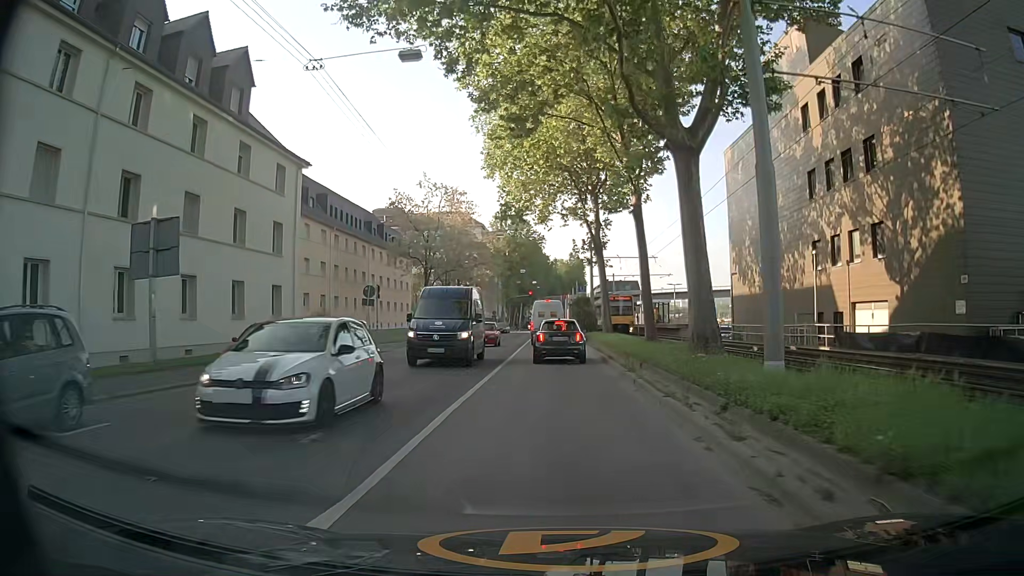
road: secondary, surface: asphalt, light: Day
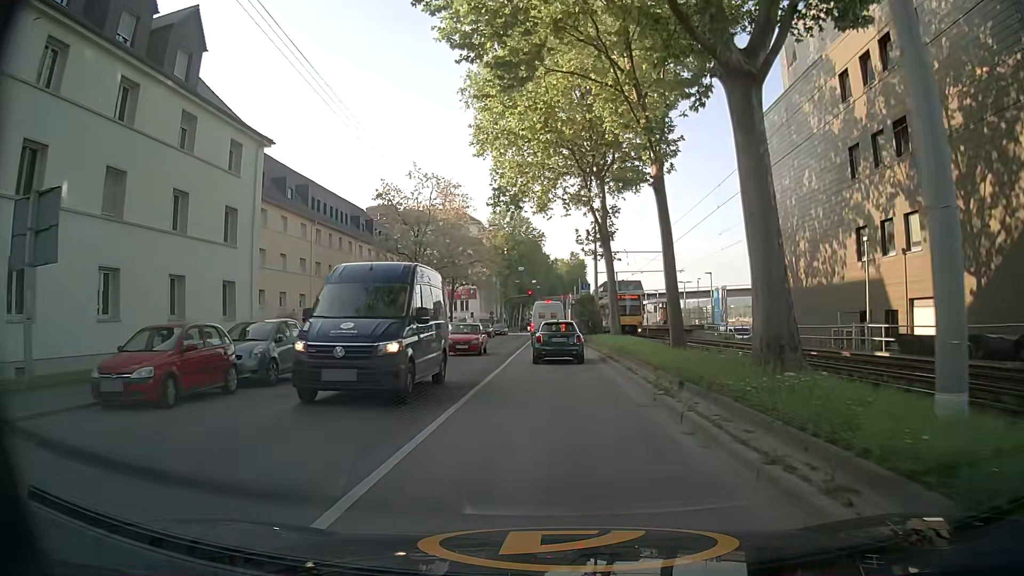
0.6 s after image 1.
(0.0, +5.1) m; 0°
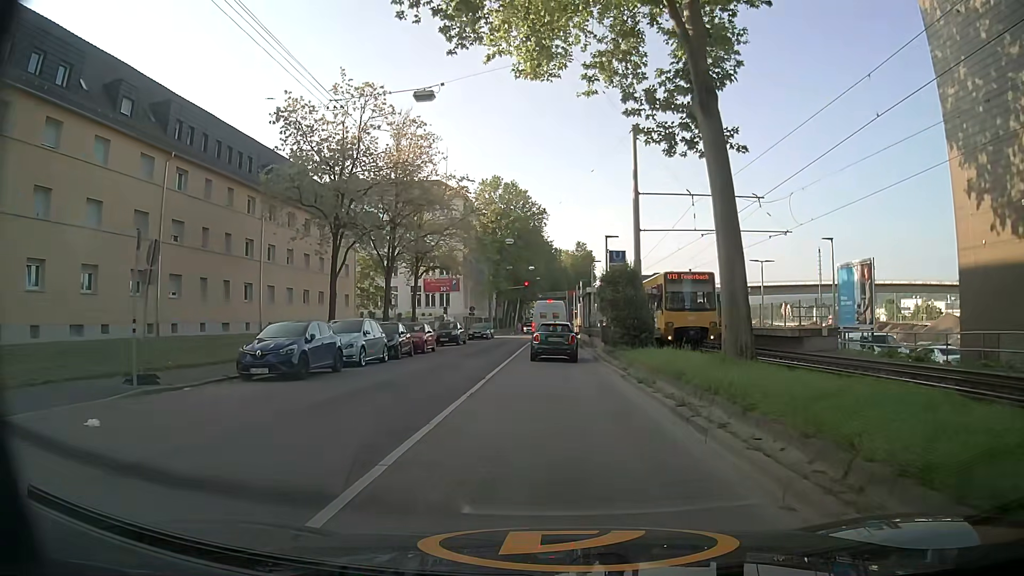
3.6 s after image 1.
(-0.2, +23.9) m; 0°
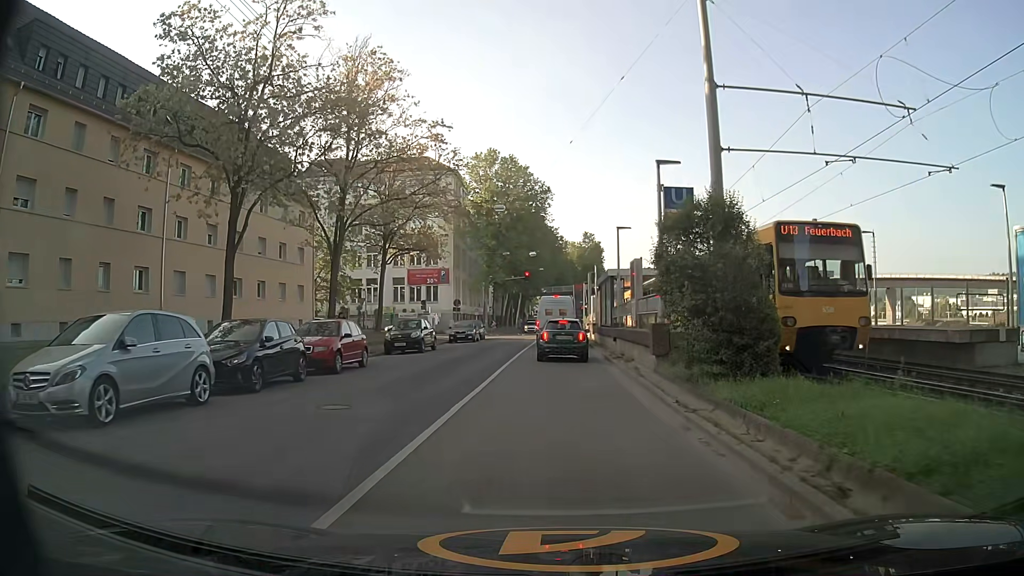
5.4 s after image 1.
(-0.2, +13.3) m; -1°
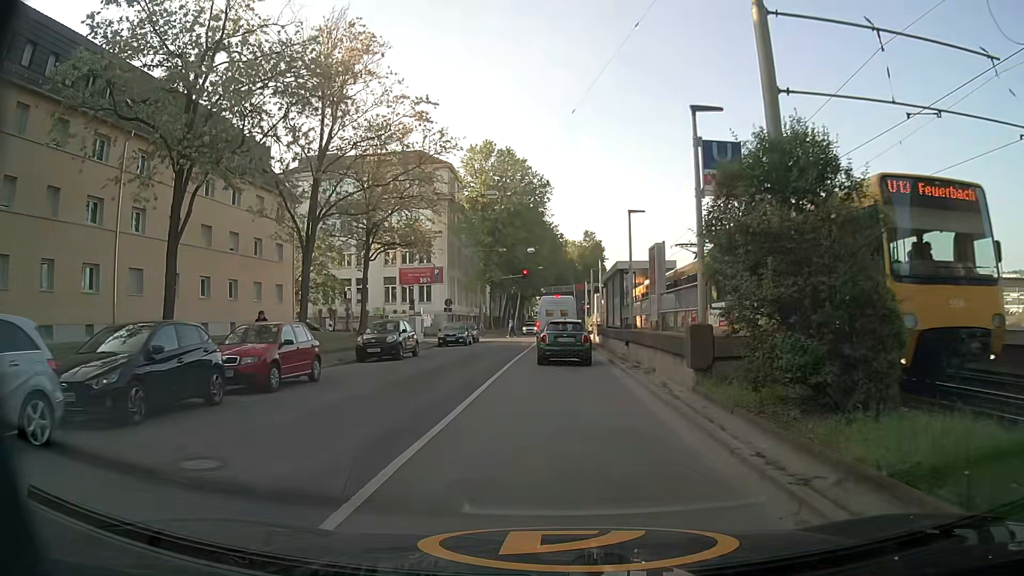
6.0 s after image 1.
(0.0, +4.2) m; +1°
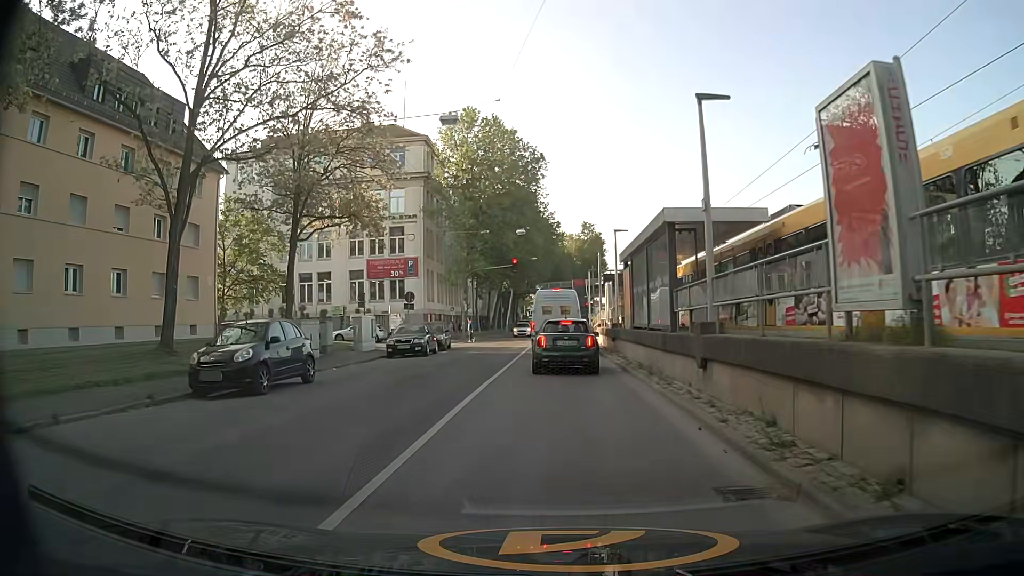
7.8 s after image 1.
(-0.1, +11.8) m; -1°
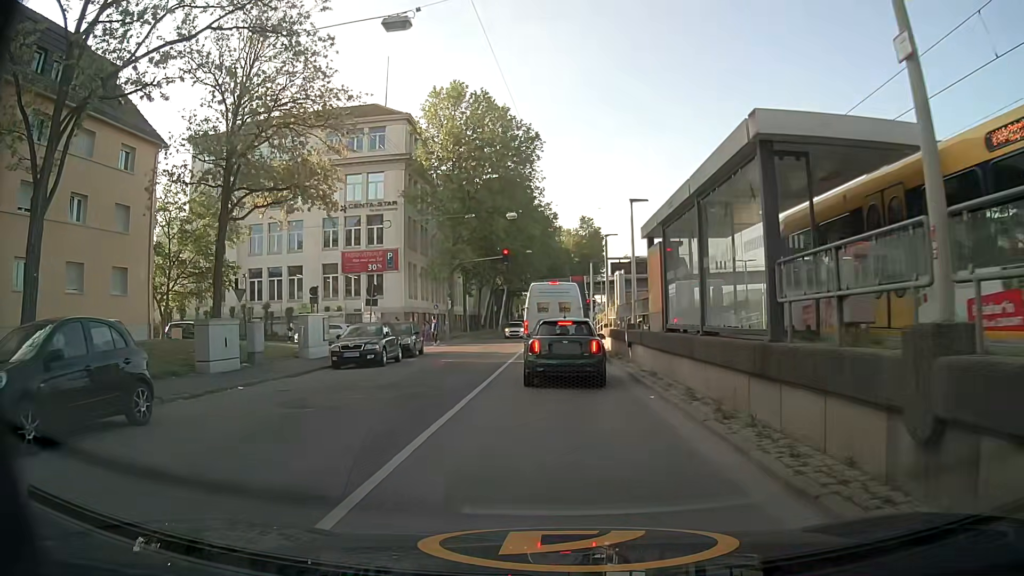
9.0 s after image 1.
(+0.1, +6.7) m; +1°
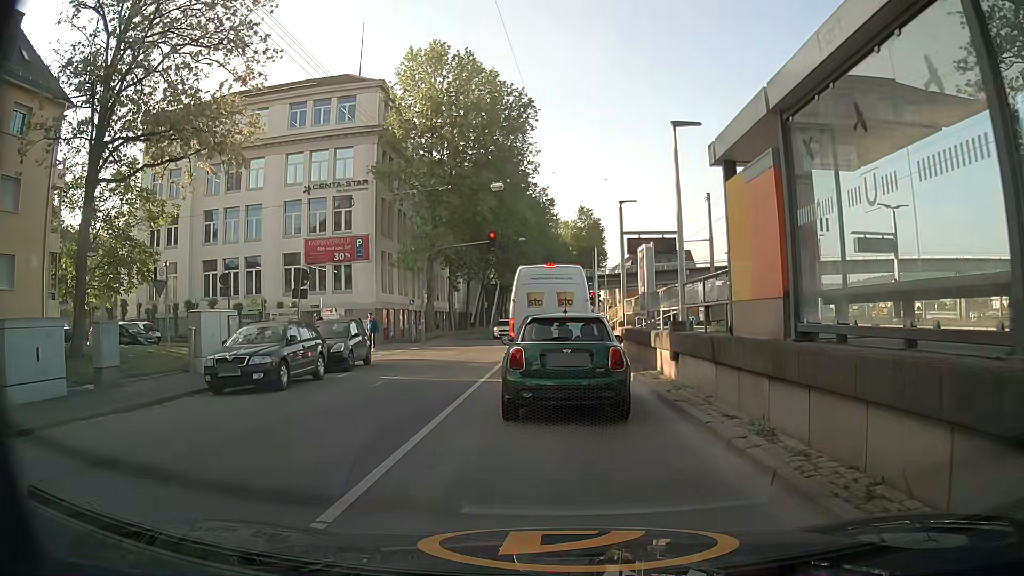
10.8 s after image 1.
(0.0, +8.0) m; +1°
